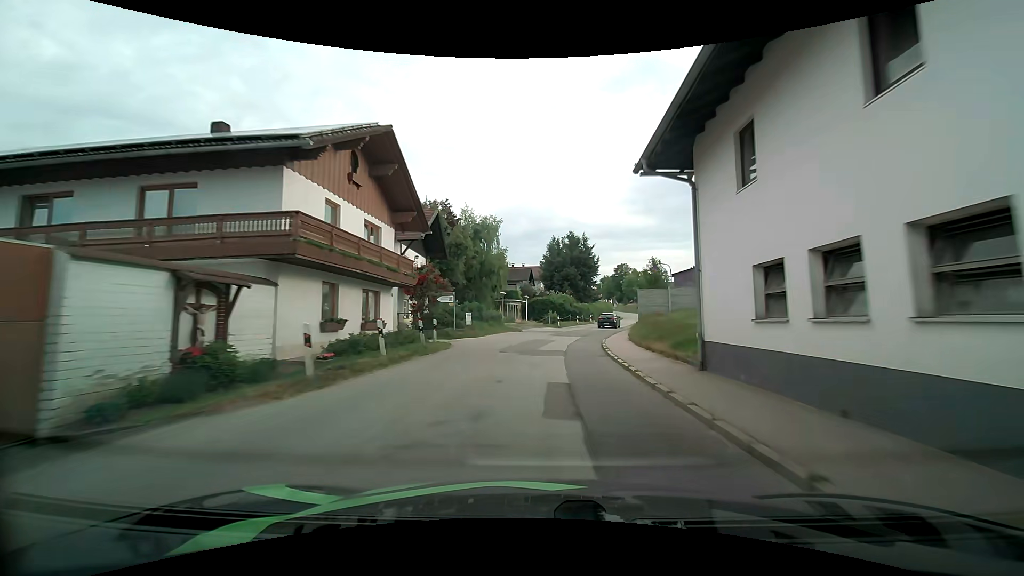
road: tertiary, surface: asphalt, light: Day
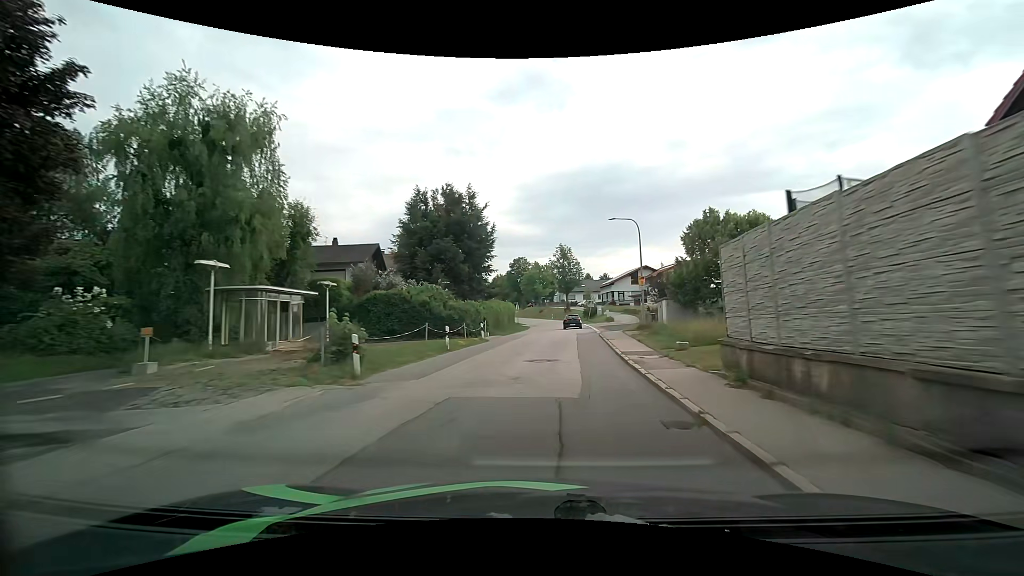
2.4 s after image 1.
(+3.4, +36.3) m; +13°
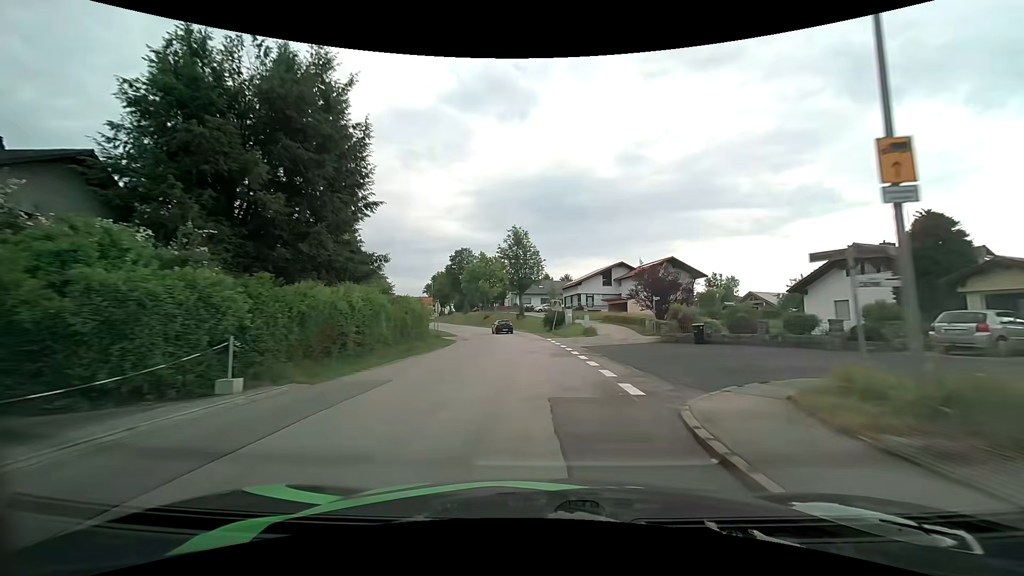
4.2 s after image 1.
(+1.5, +27.3) m; +5°
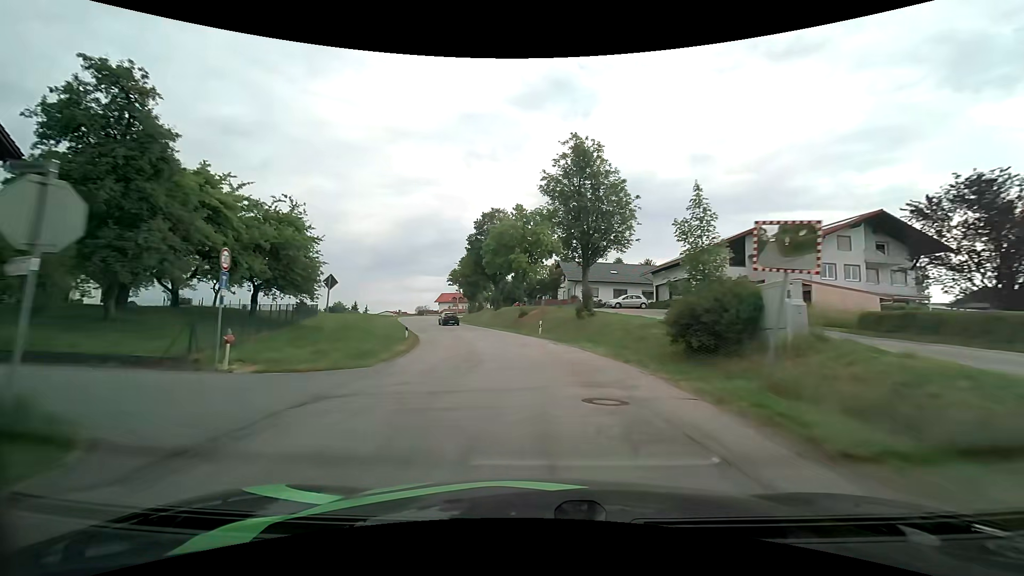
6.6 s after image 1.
(-1.3, +36.6) m; -6°
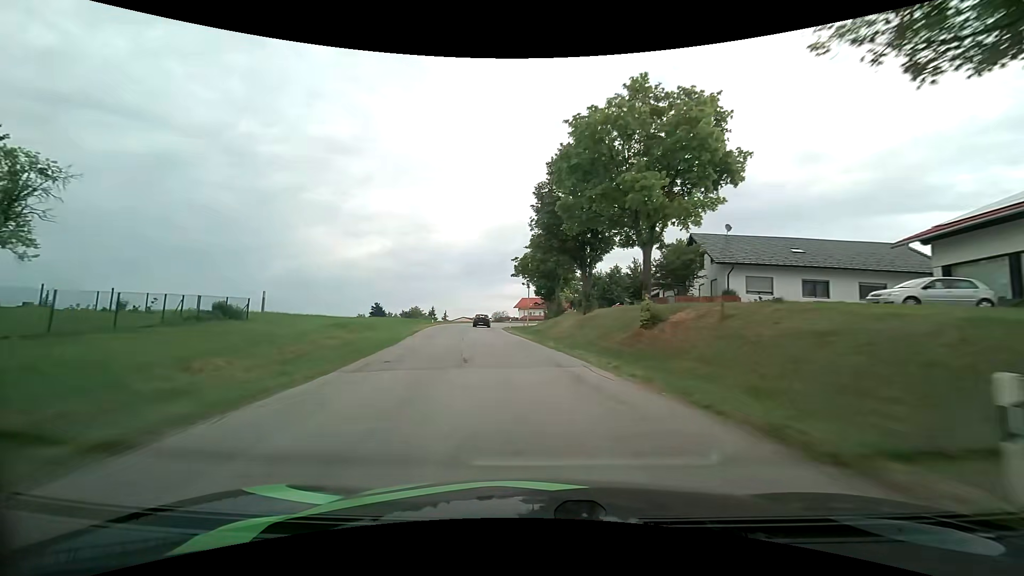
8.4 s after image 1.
(-2.3, +28.7) m; -10°
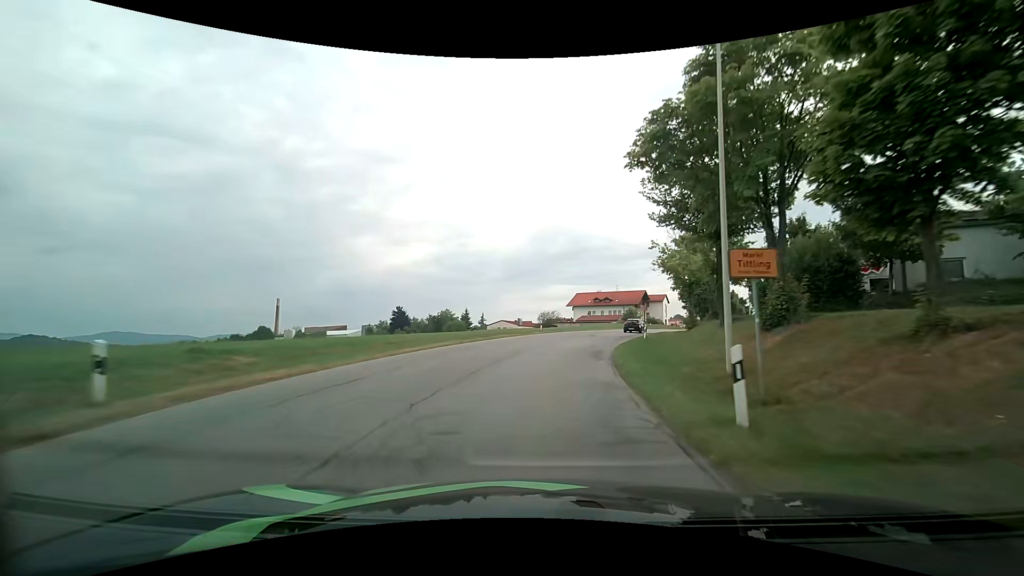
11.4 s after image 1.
(-5.4, +49.4) m; -6°
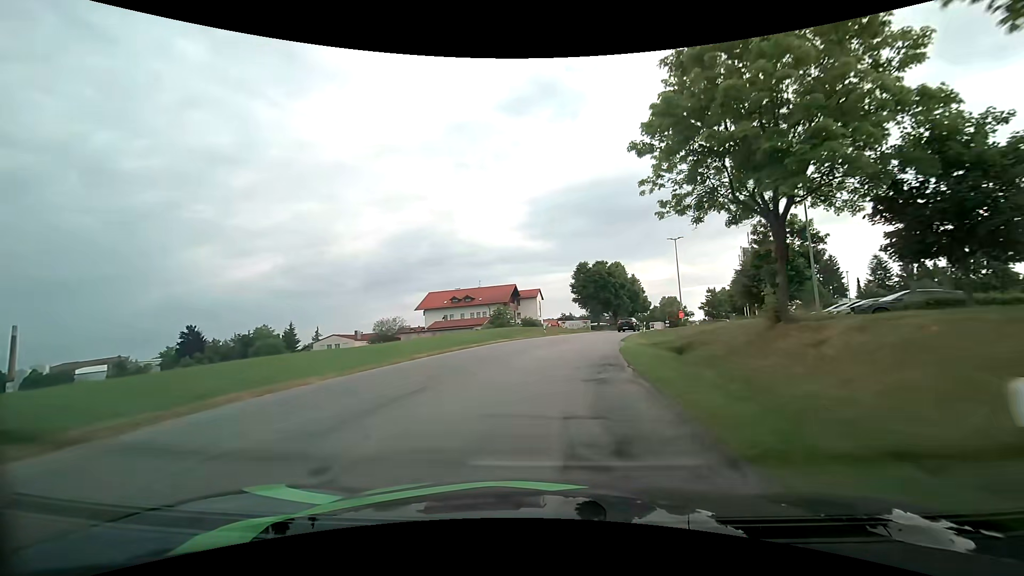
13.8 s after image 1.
(+4.9, +38.5) m; +16°
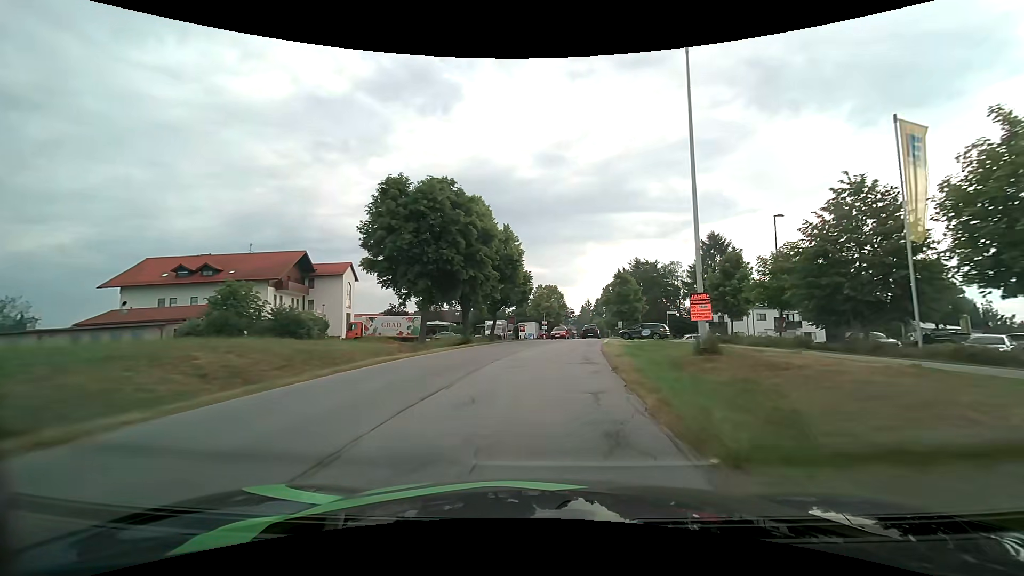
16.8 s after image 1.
(+6.7, +45.6) m; +16°
(0, +10) (+1, +20) (+2, +30) (+3, +40) (+5, +50) (+7, +60) (+8, +69) (+10, +79) (+12, +89) (+13, +99) m
